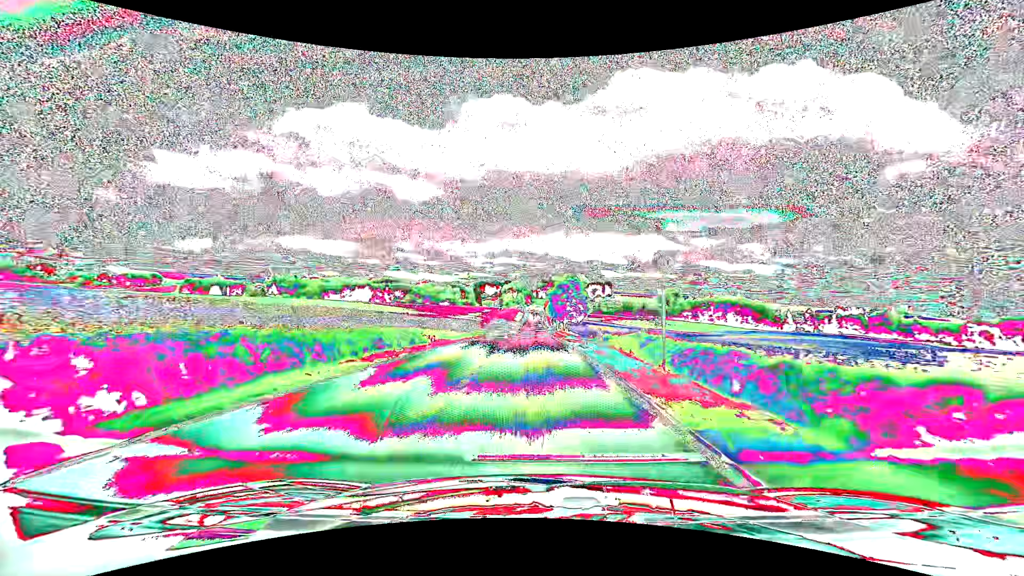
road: tertiary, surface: asphalt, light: Day
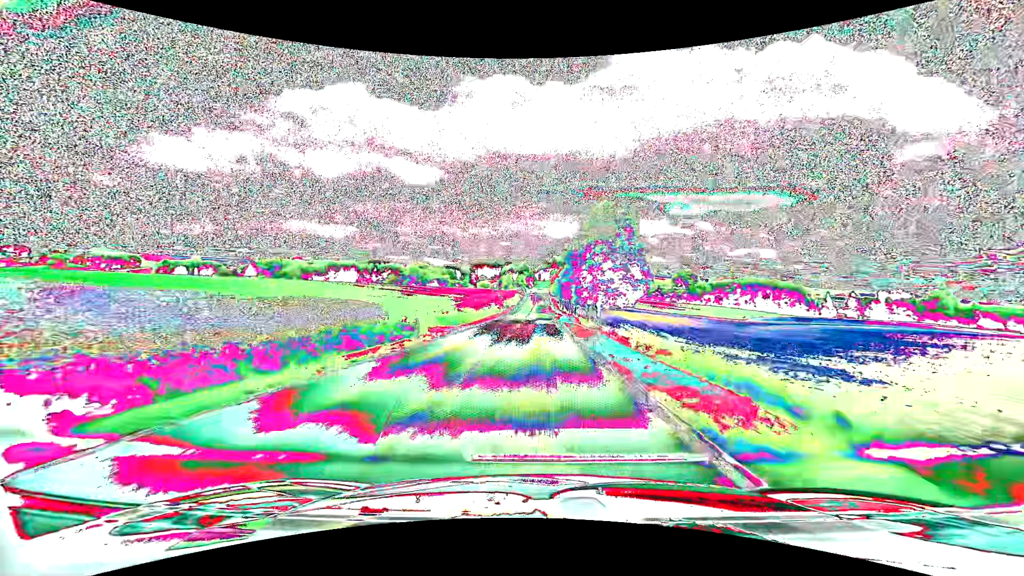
(0.0, +50.3) m; 0°
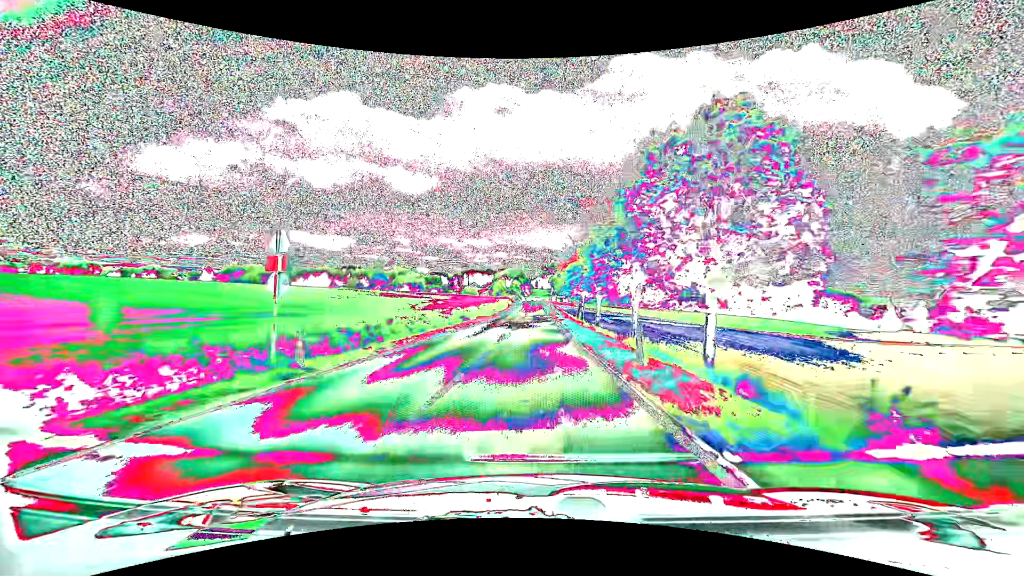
(+0.2, +64.2) m; 0°
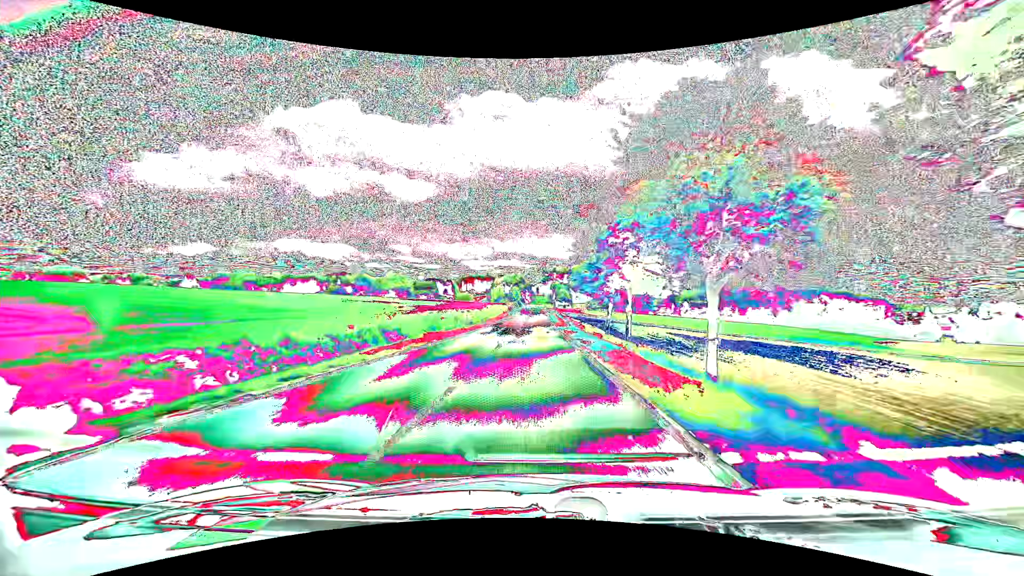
(0.0, +26.2) m; 0°
(0, +10) (0, +20) (0, +30) (0, +40) (0, +50) (0, +60) (0, +70) (0, +80) (0, +90) (0, +100) m
